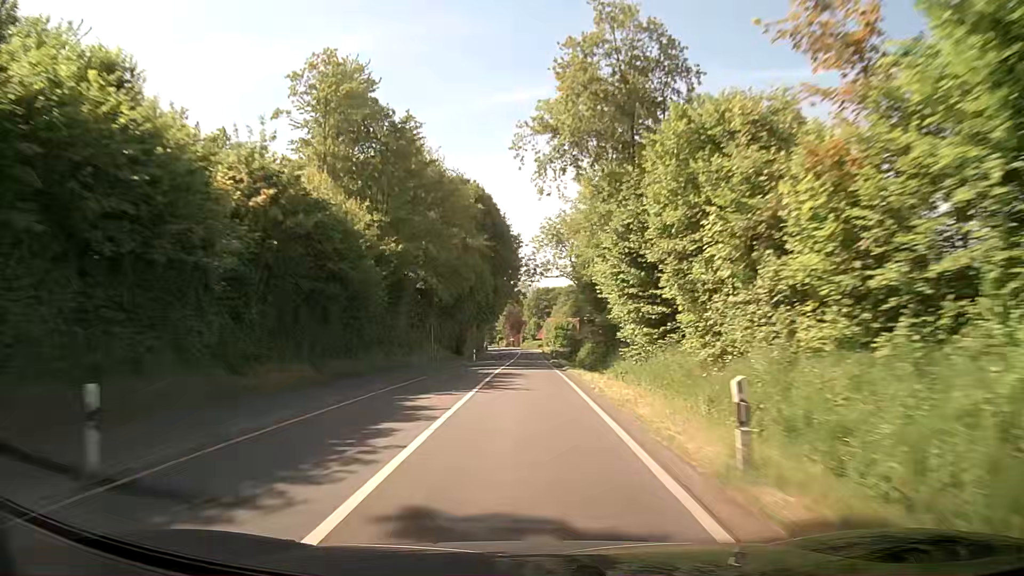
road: secondary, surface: asphalt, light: Day
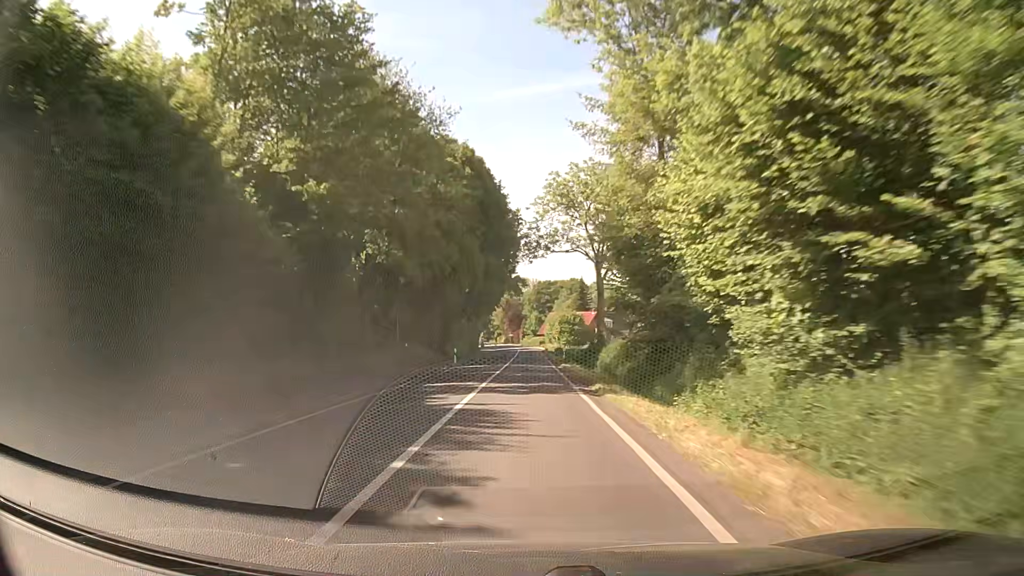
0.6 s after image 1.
(0.0, +15.3) m; 0°
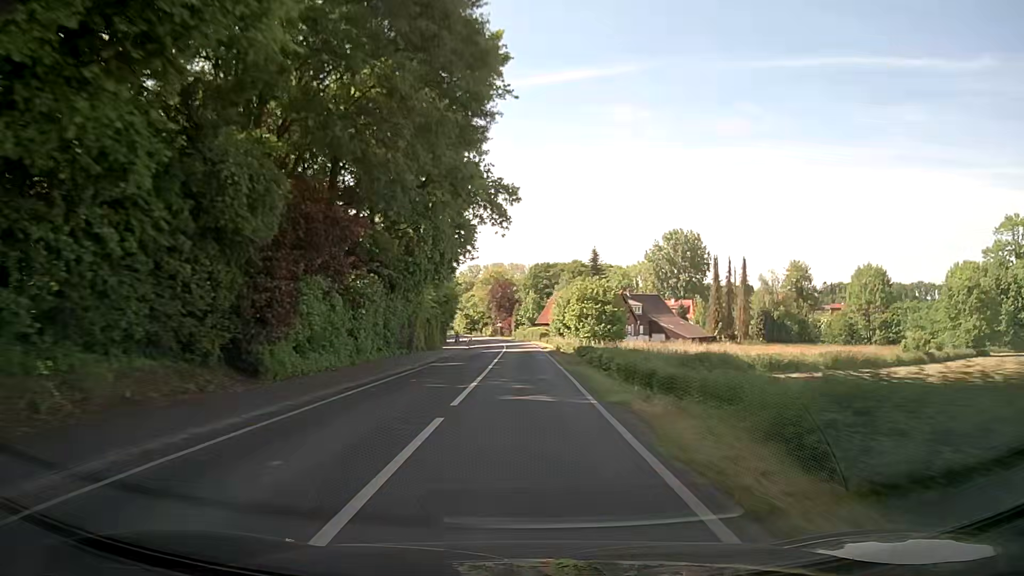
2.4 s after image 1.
(+0.2, +43.7) m; 0°
